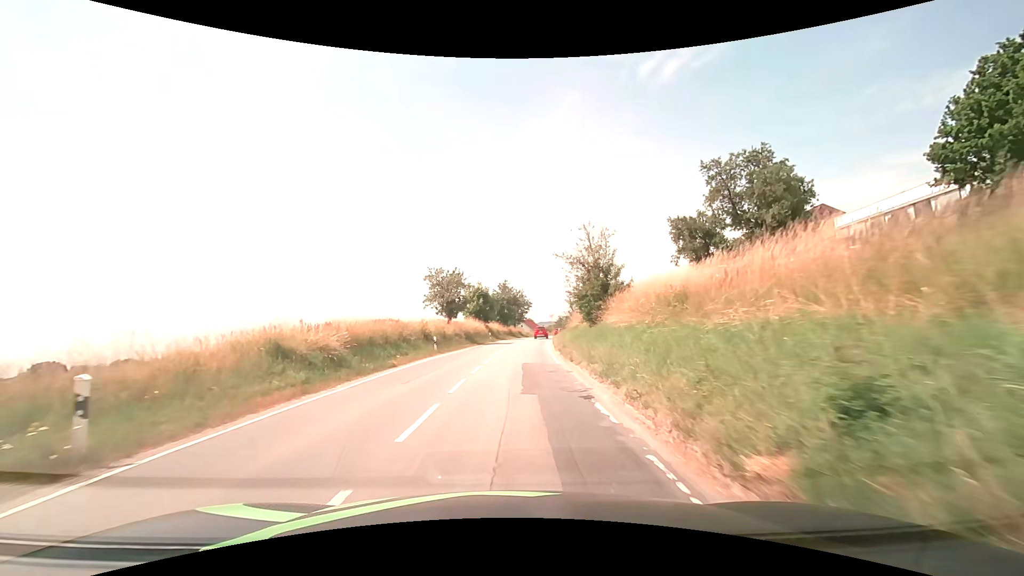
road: secondary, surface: asphalt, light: Day
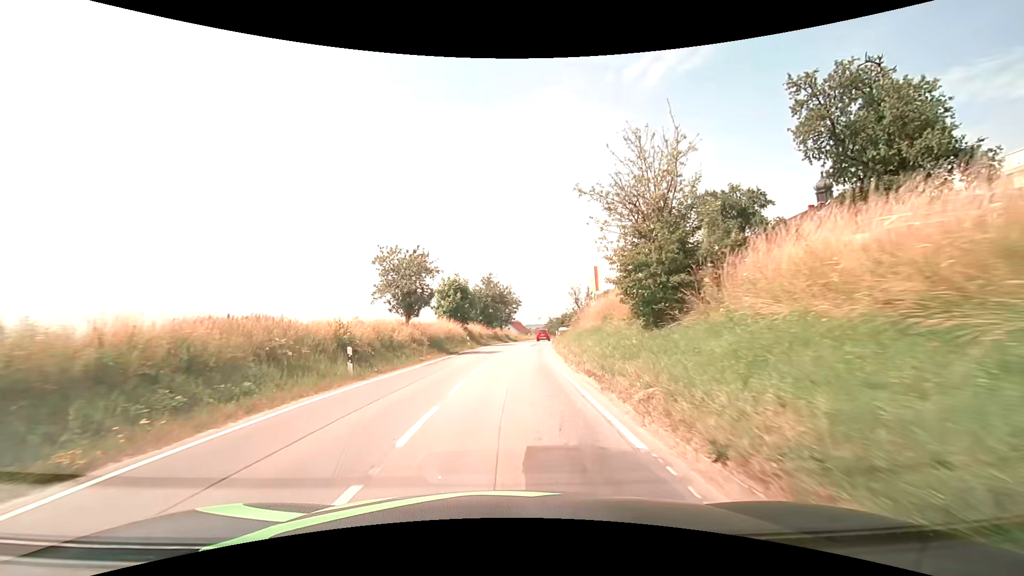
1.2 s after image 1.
(+0.2, +13.5) m; +2°
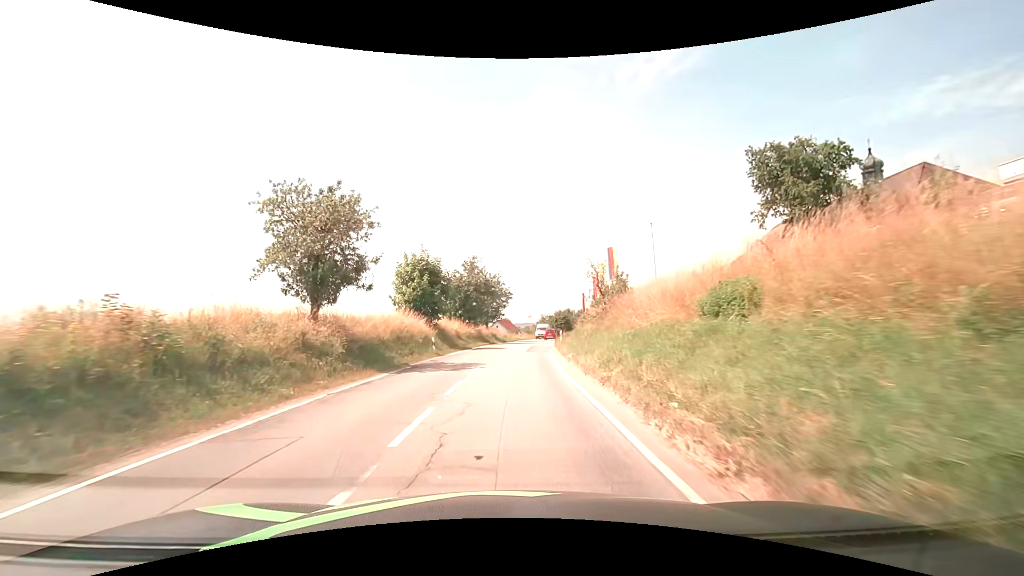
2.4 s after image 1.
(+0.1, +13.9) m; +1°
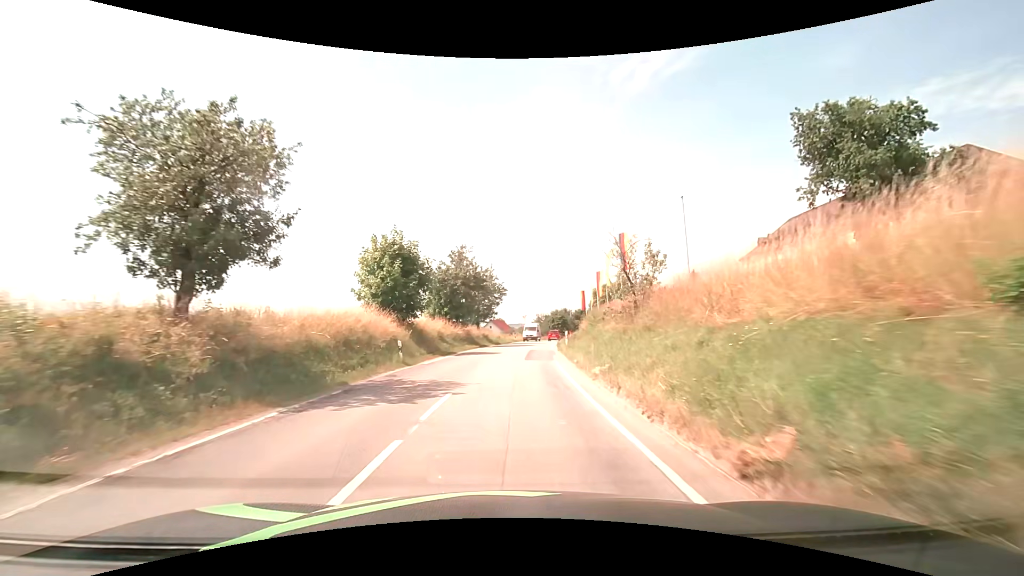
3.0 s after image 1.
(+0.1, +7.1) m; 0°
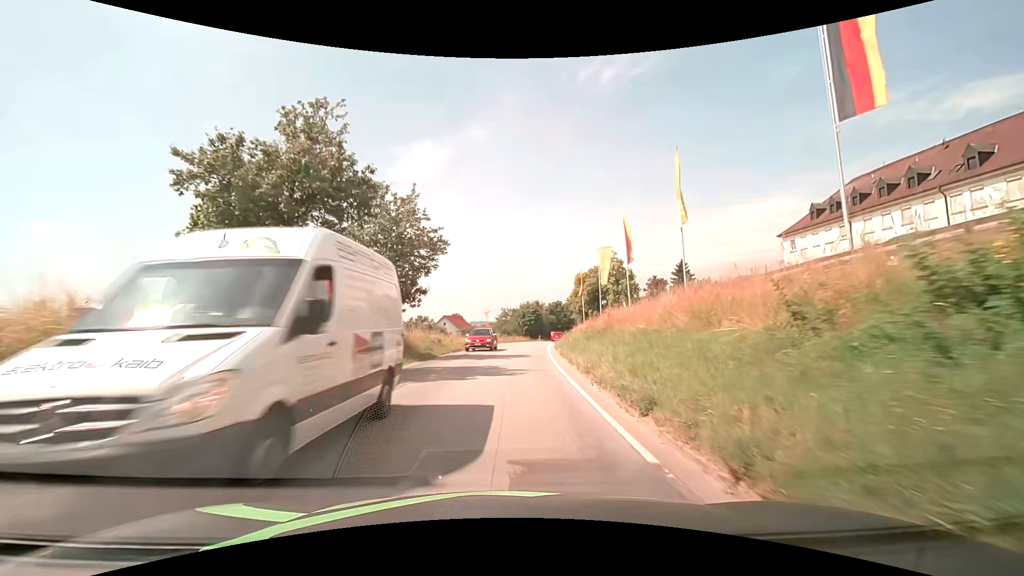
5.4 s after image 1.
(+1.1, +29.3) m; +5°
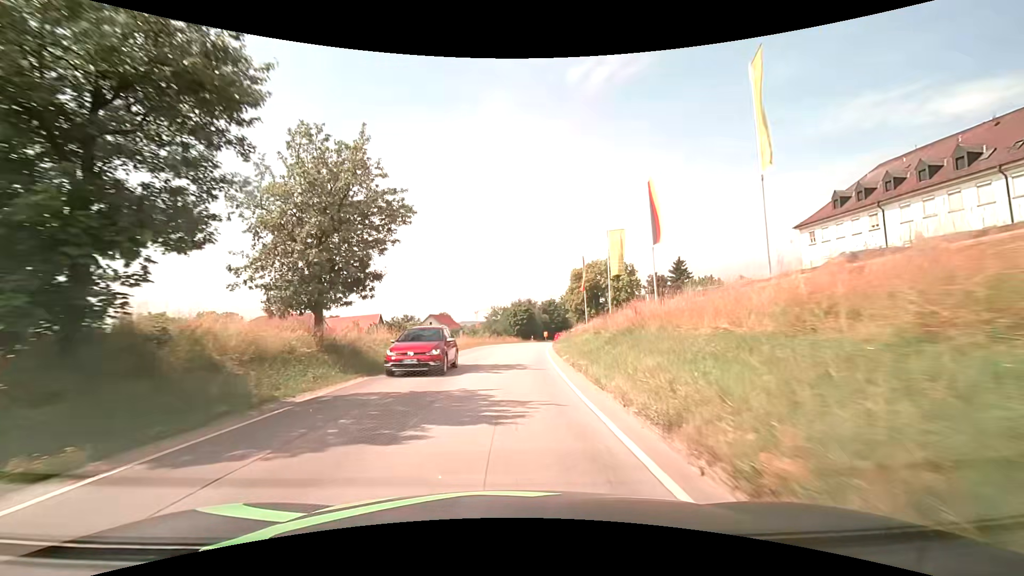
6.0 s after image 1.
(+0.1, +7.3) m; +1°
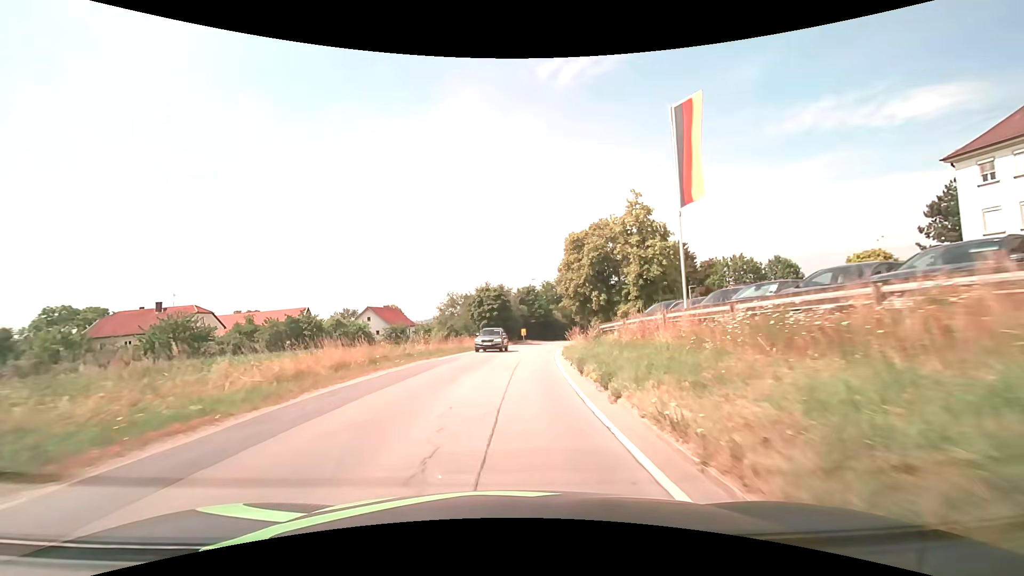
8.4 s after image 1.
(+0.9, +29.4) m; +3°
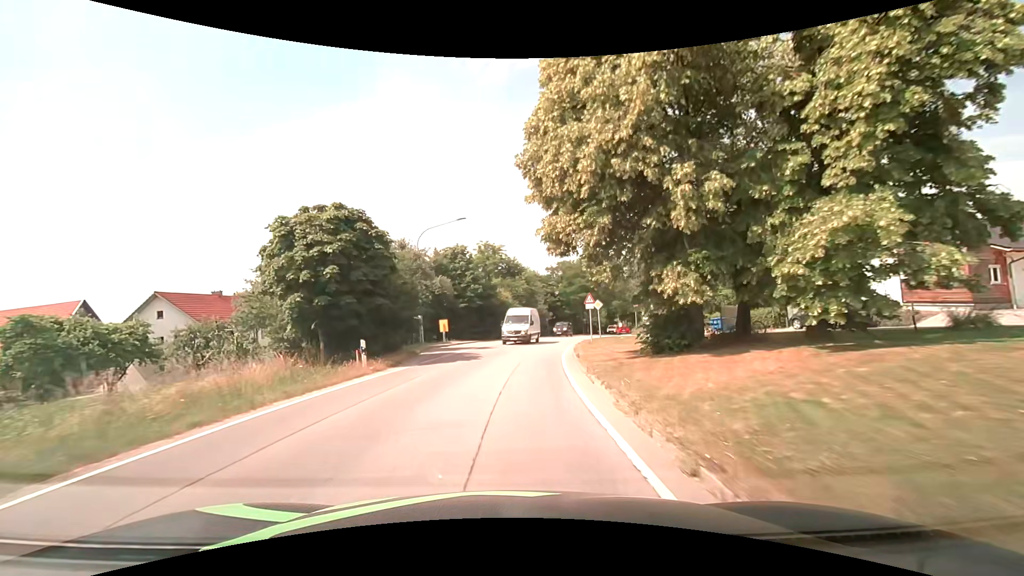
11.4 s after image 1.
(+2.4, +37.4) m; +7°
(0, +10) (+1, +20) (+2, +30) (+4, +40) (+7, +49) (+10, +59) (+13, +68) (+16, +78) (+20, +87) (+23, +97) m
